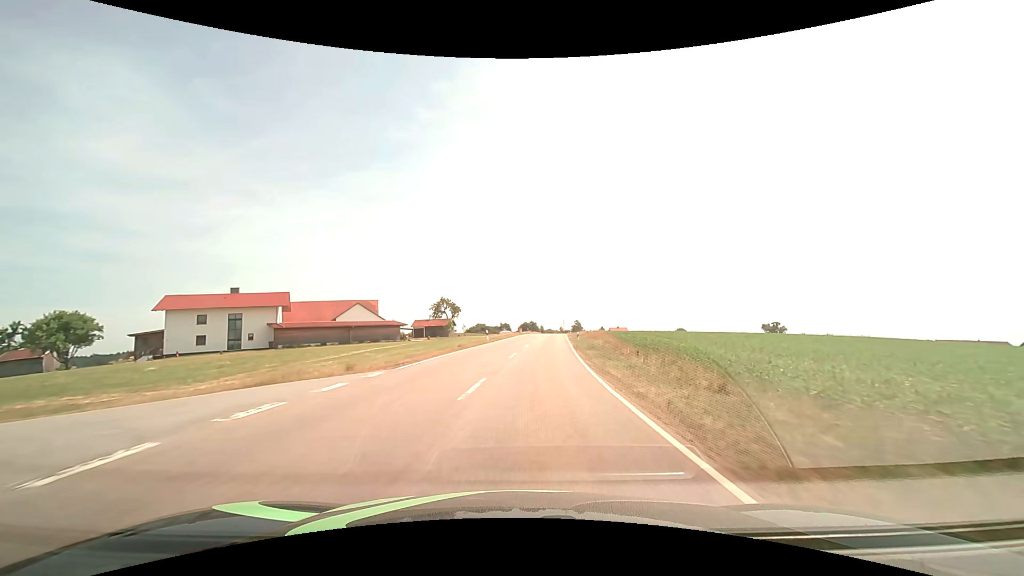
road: tertiary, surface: asphalt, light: Day
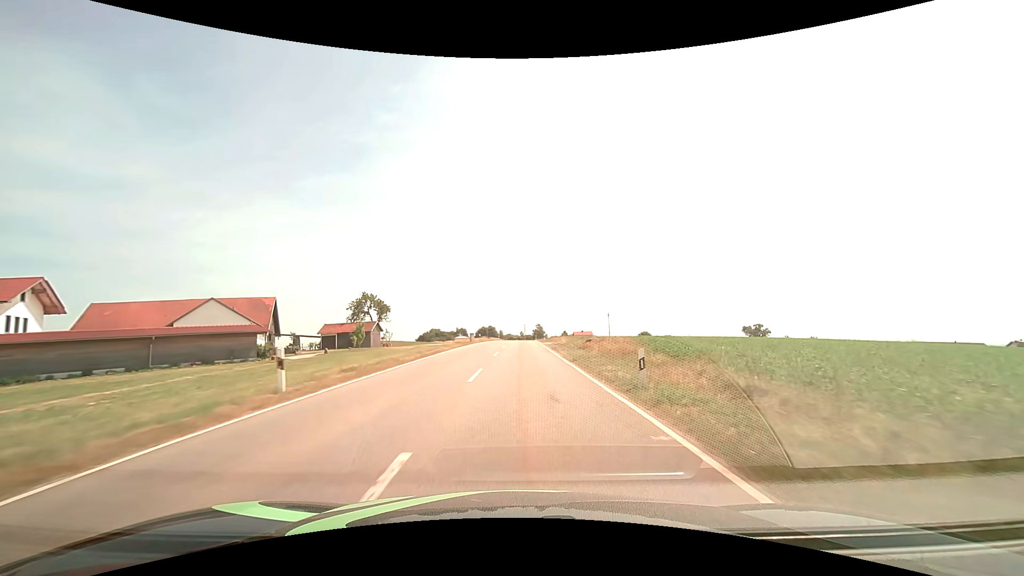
(+1.5, +32.3) m; +5°
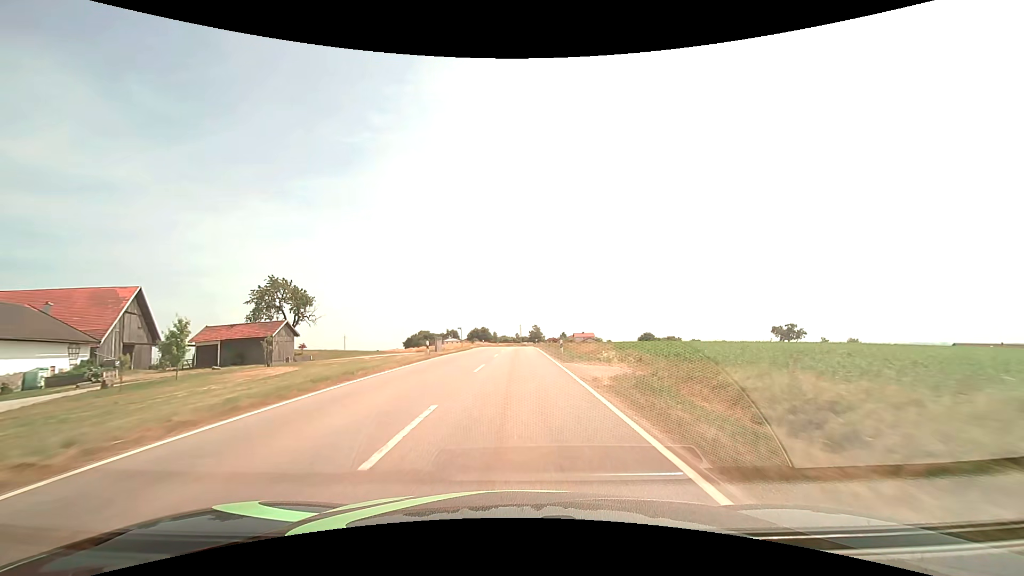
(+0.5, +31.8) m; +1°
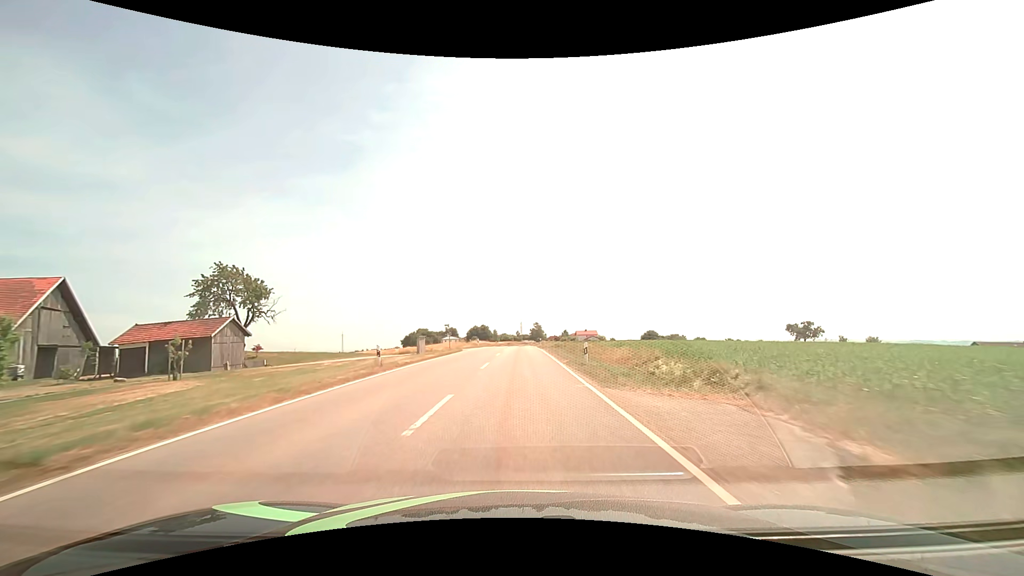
(0.0, +10.5) m; 0°
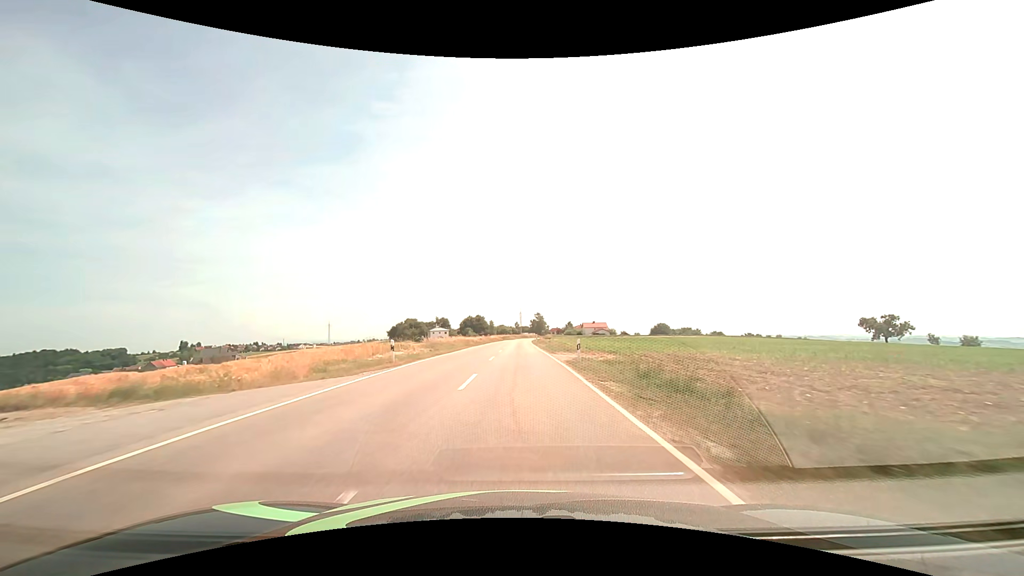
(+0.2, +41.6) m; 0°
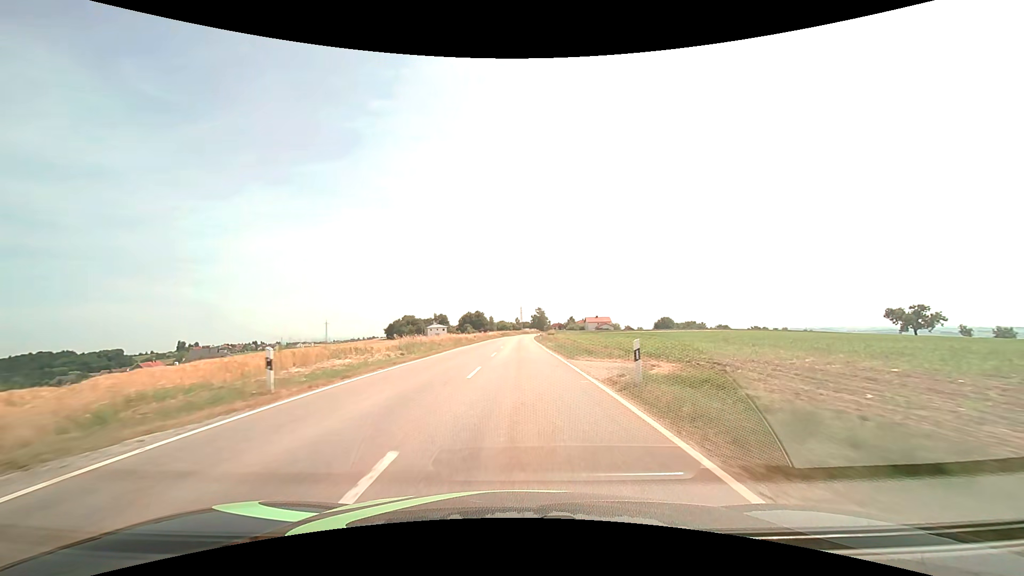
(0.0, +10.4) m; 0°
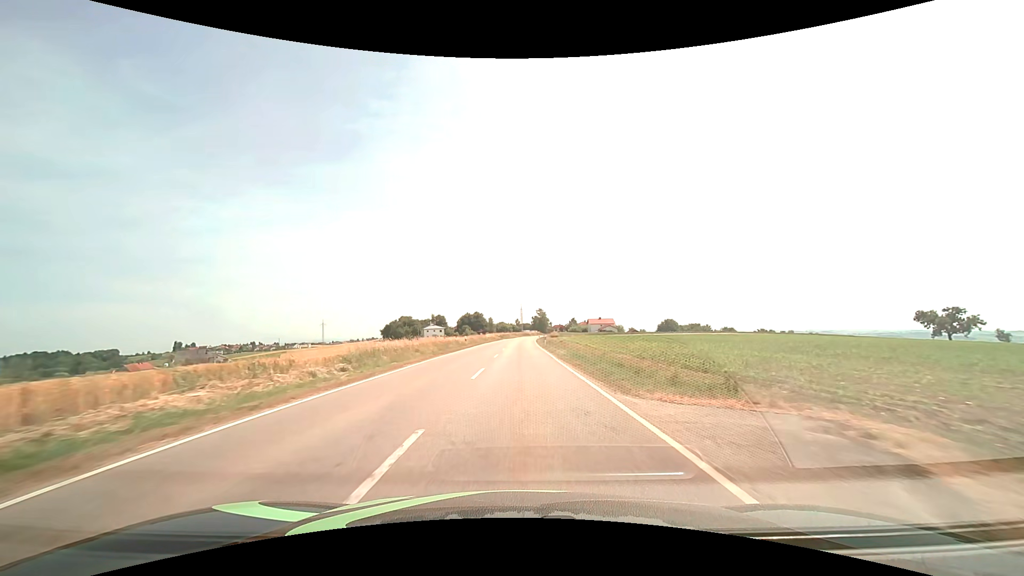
(0.0, +10.4) m; 0°
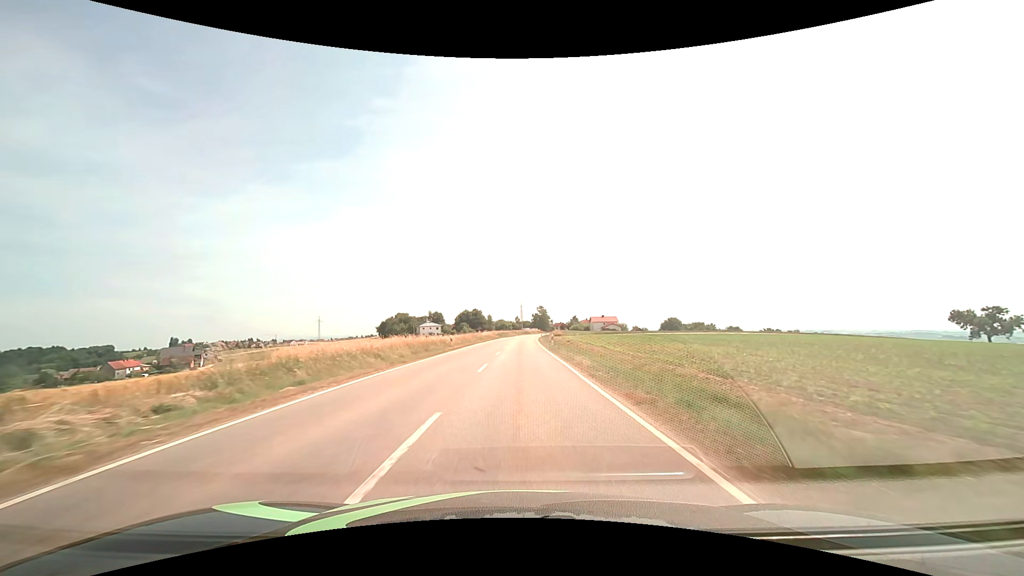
(0.0, +10.4) m; 0°
(0, +10) (0, +20) (0, +30) (0, +40) (0, +50) (0, +60) (+1, +70) (+1, +80) (+1, +90) (+2, +100) m
